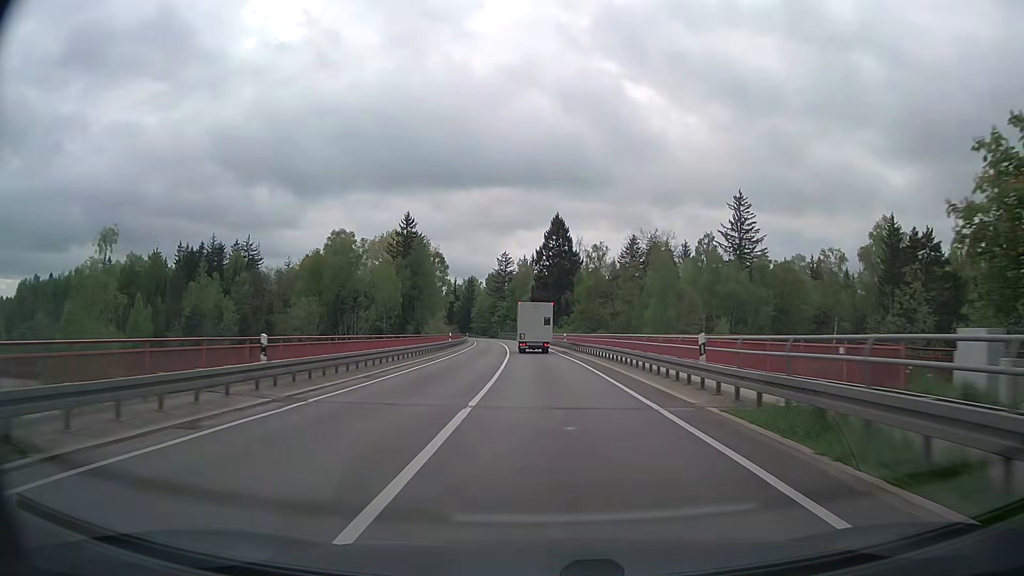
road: secondary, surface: asphalt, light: Day
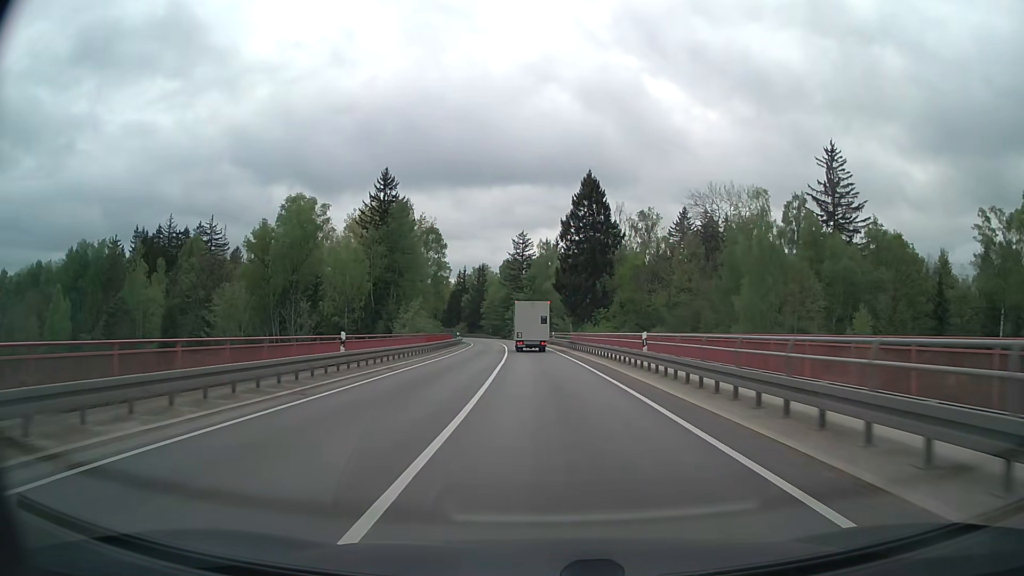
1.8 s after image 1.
(-0.4, +34.6) m; -2°
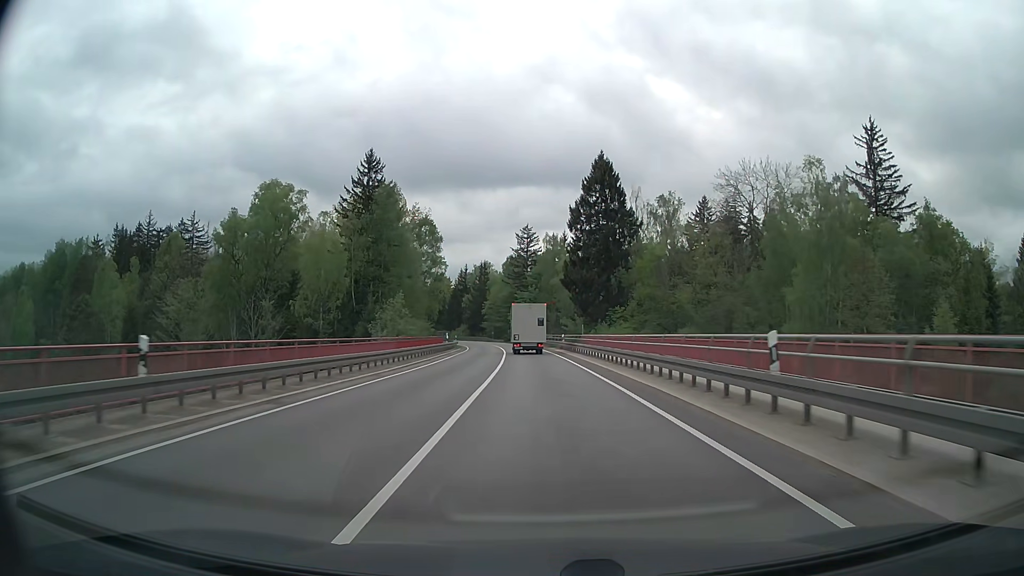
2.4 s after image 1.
(-0.1, +11.6) m; -1°
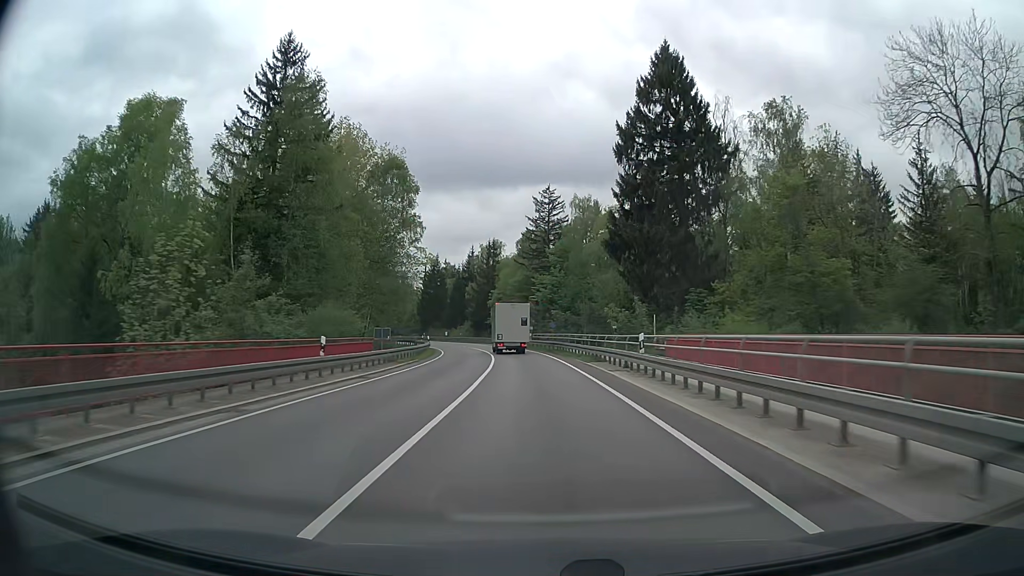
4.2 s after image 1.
(-0.5, +35.1) m; -2°
